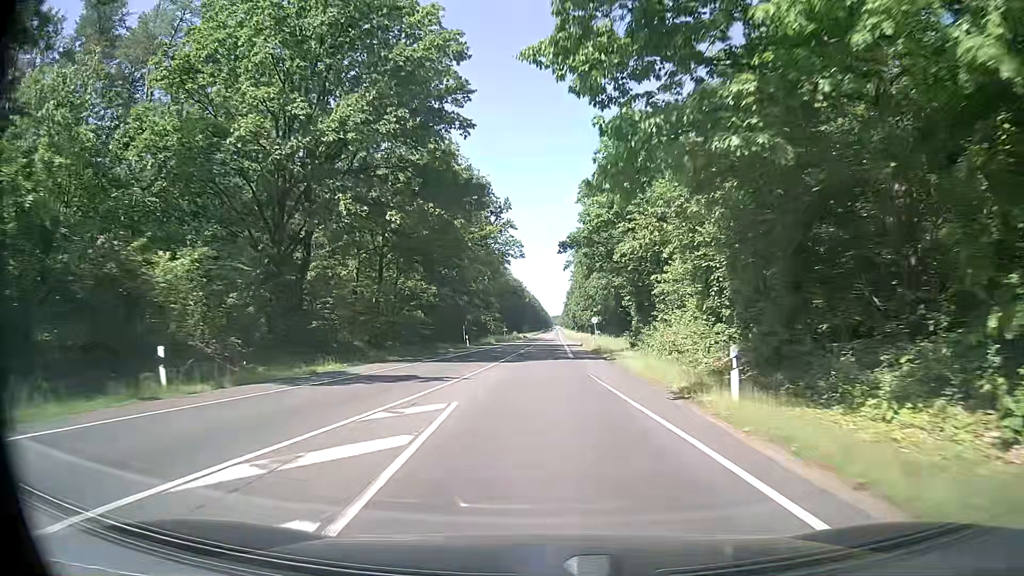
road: secondary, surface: asphalt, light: Day
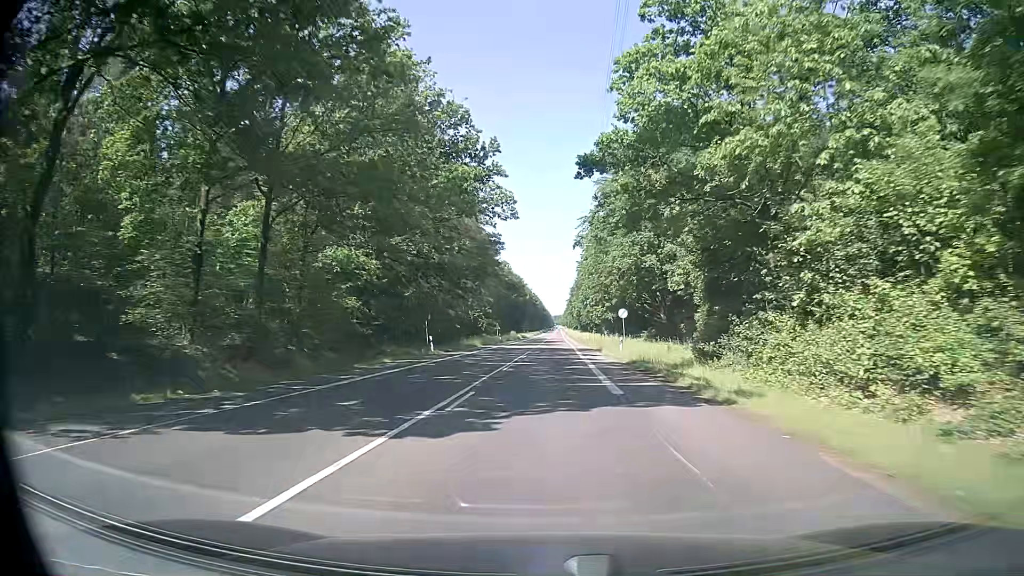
(-0.2, +21.7) m; -1°
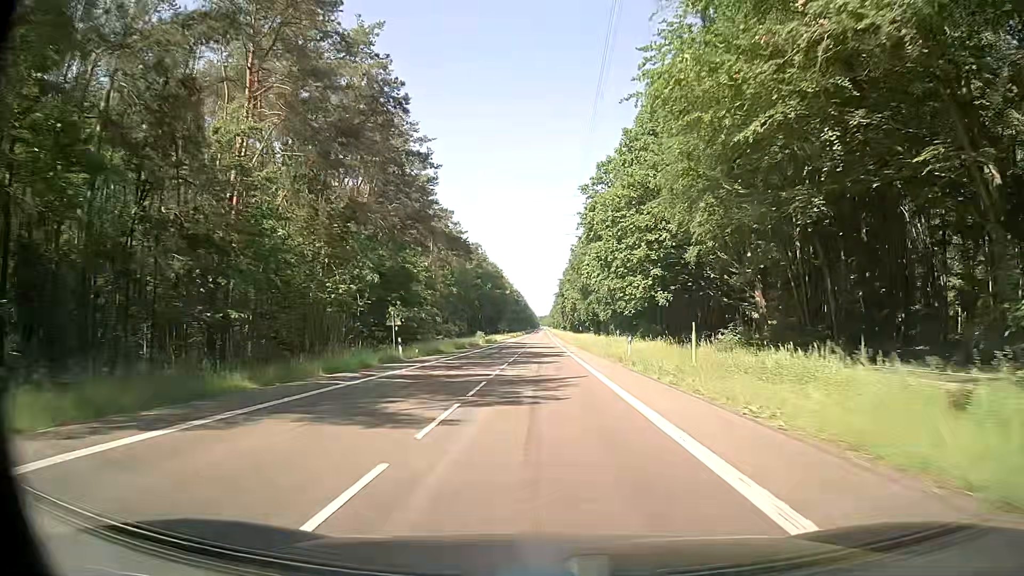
(+0.8, +57.7) m; +1°
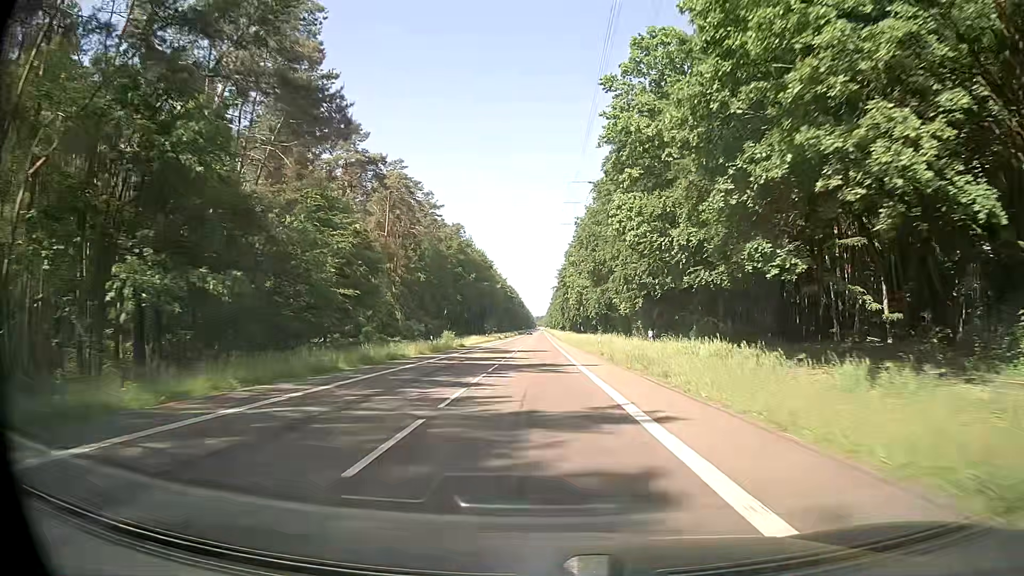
(+0.1, +38.1) m; 0°
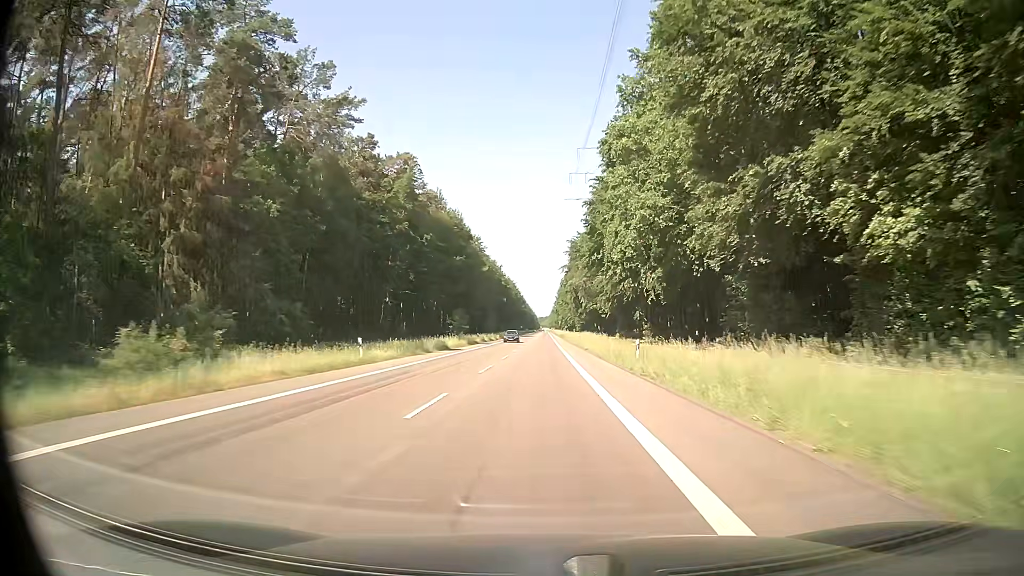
(+0.1, +68.7) m; 0°
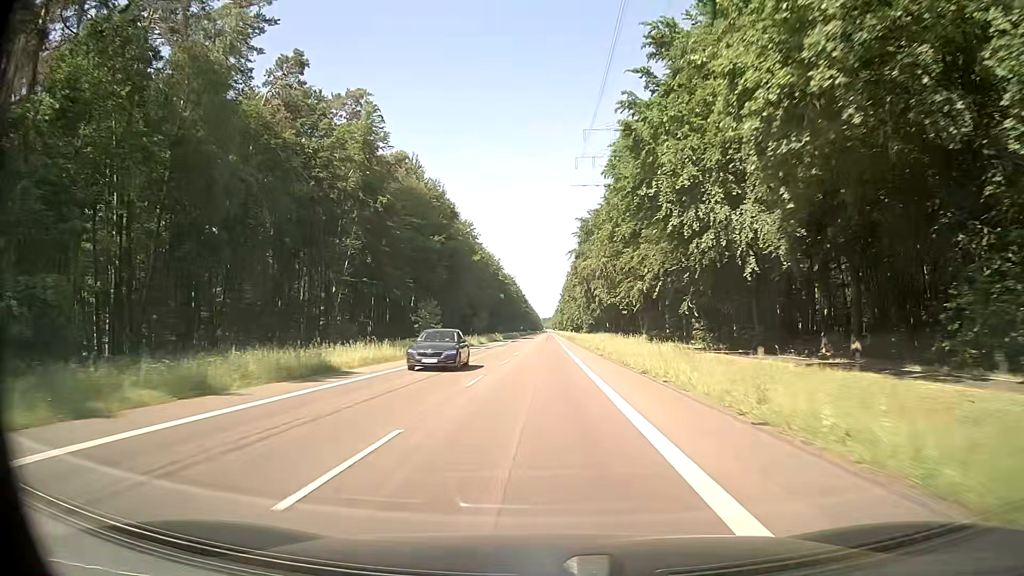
(-0.1, +29.2) m; 0°
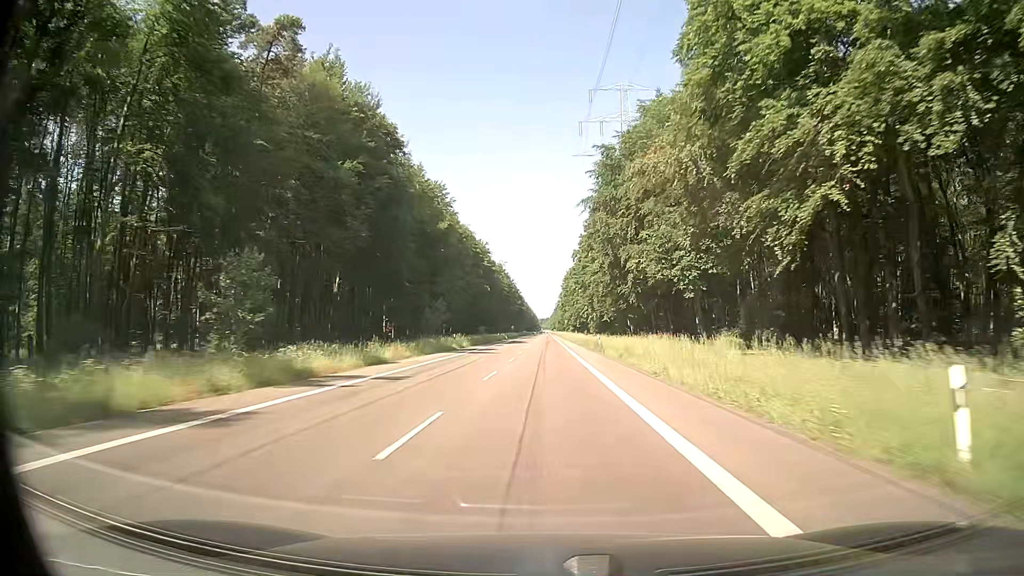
(0.0, +45.2) m; 0°
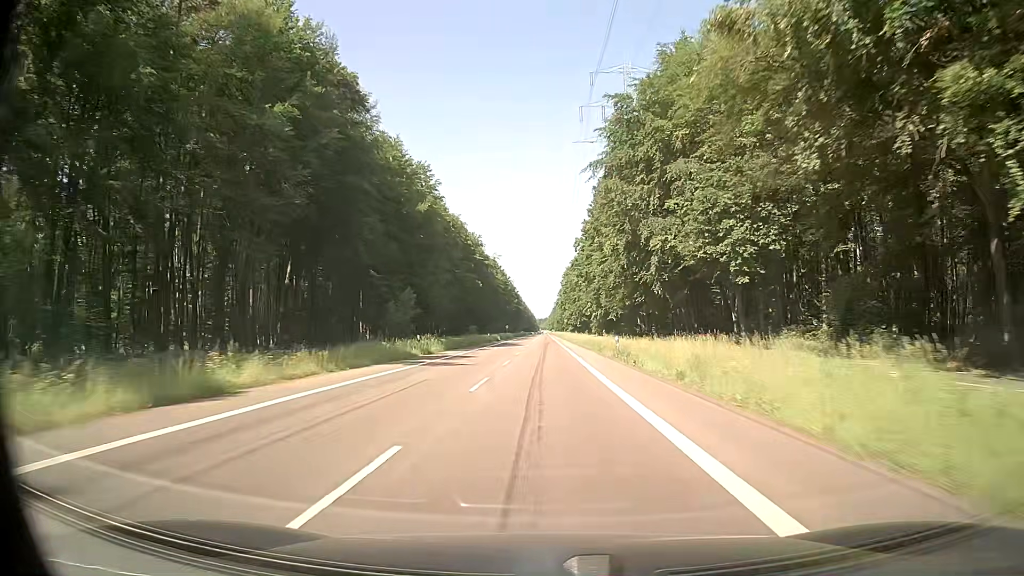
(0.0, +15.3) m; 0°
(0, +10) (0, +20) (0, +30) (0, +40) (0, +50) (0, +60) (0, +70) (0, +80) (0, +90) (0, +100) m
